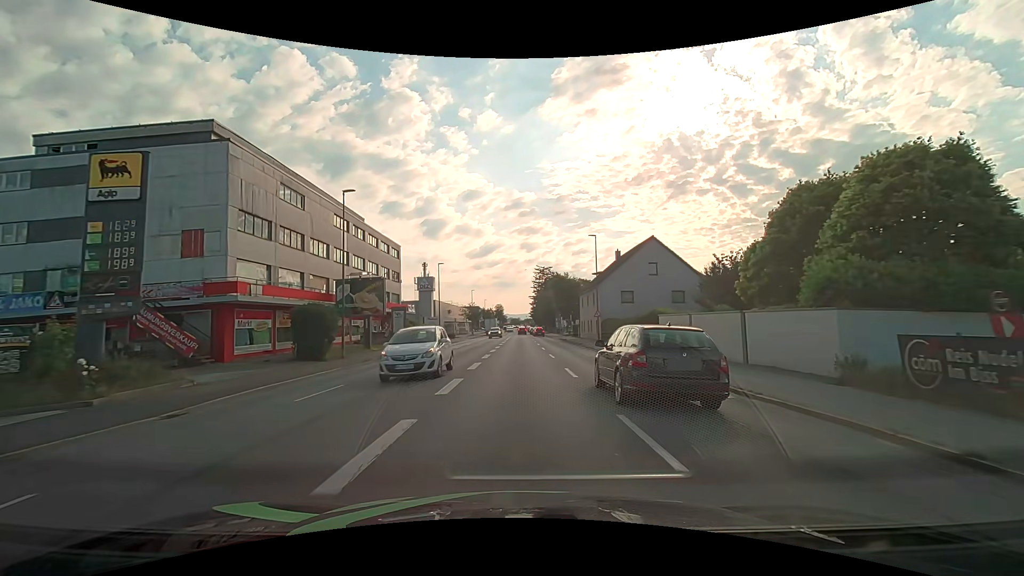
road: tertiary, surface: asphalt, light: Day
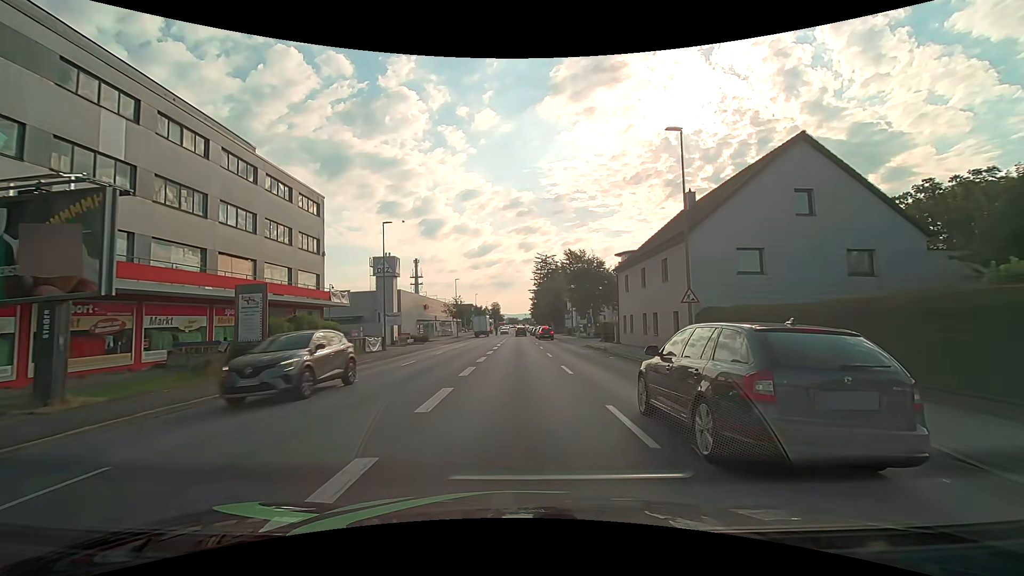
(+0.1, +25.9) m; 0°
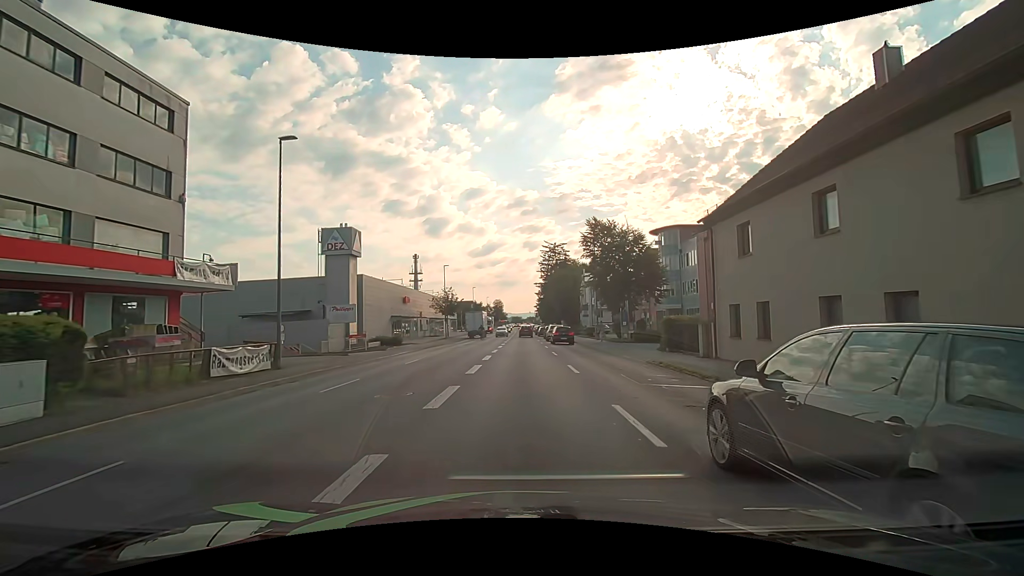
(0.0, +17.9) m; 0°
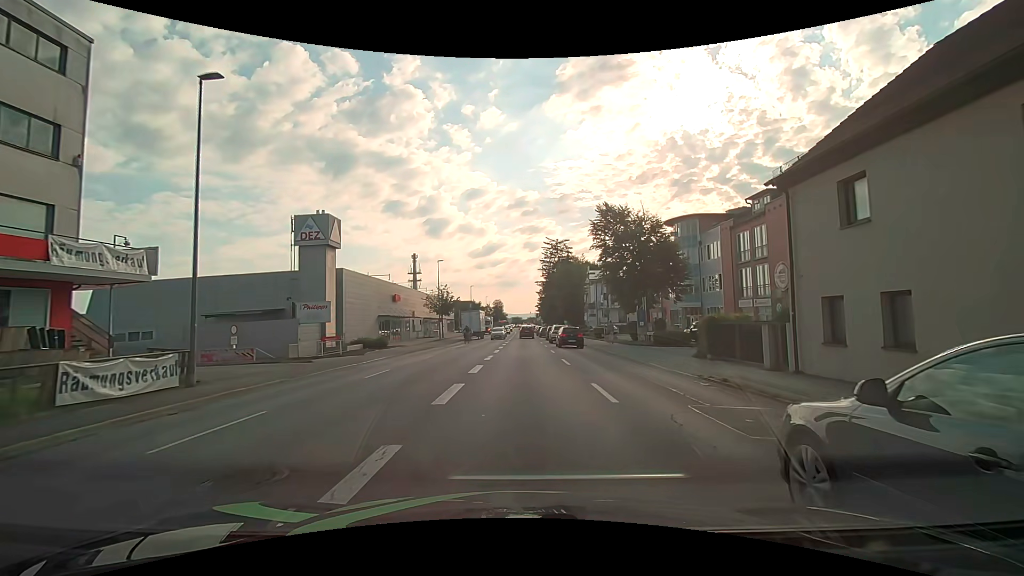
(0.0, +5.7) m; 0°
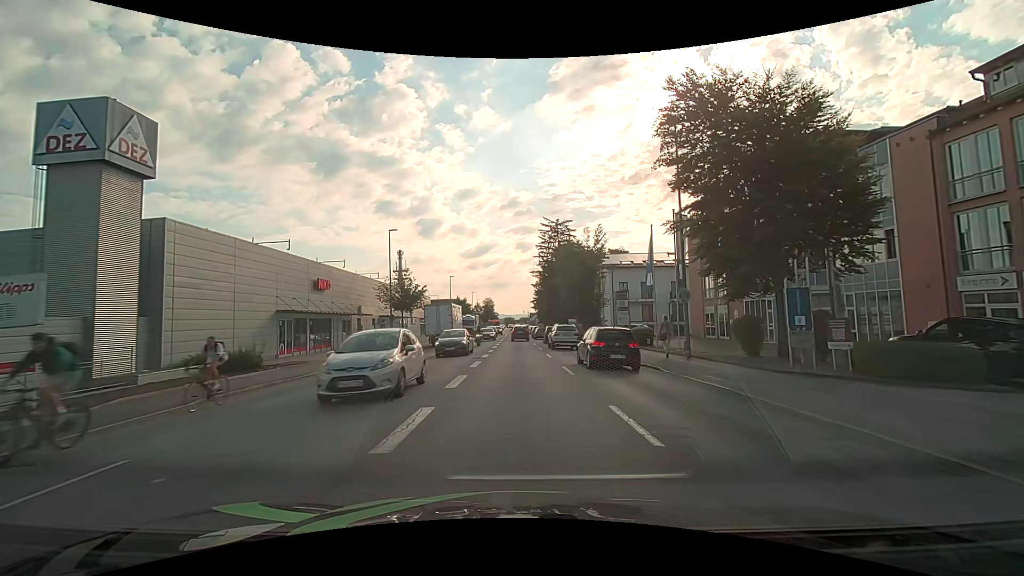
(+0.1, +21.0) m; 0°
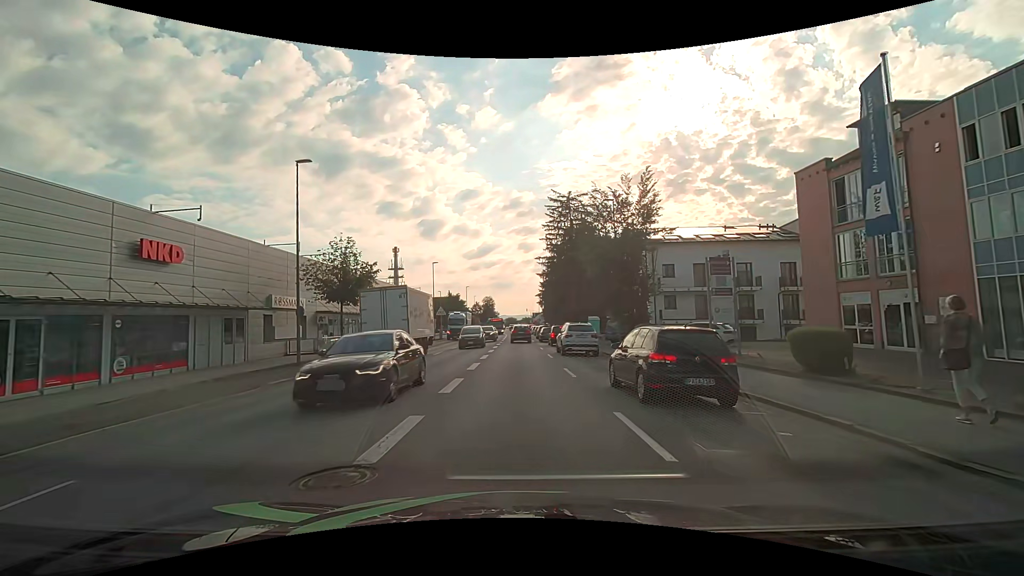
(+0.1, +18.6) m; 0°
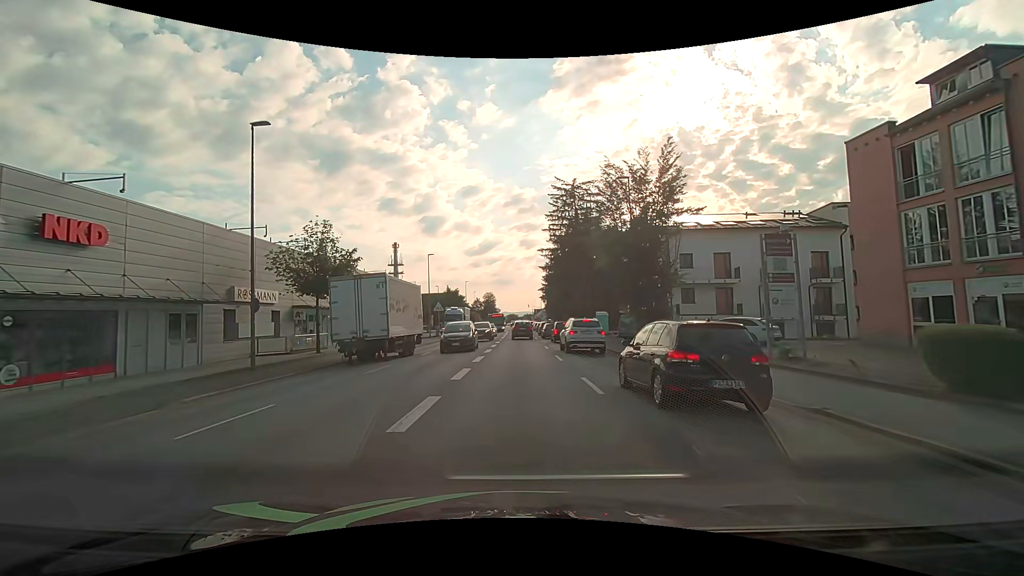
(0.0, +4.4) m; 0°
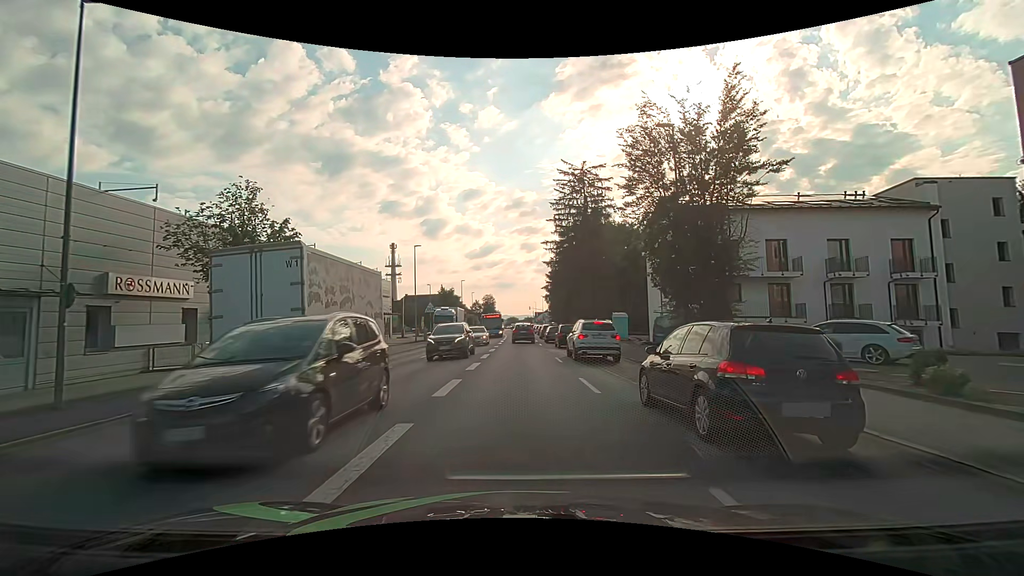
(0.0, +8.6) m; 0°
(0, +10) (0, +20) (0, +30) (0, +40) (0, +50) (0, +60) (0, +70) (-1, +80) (-2, +90) (-2, +100) m
